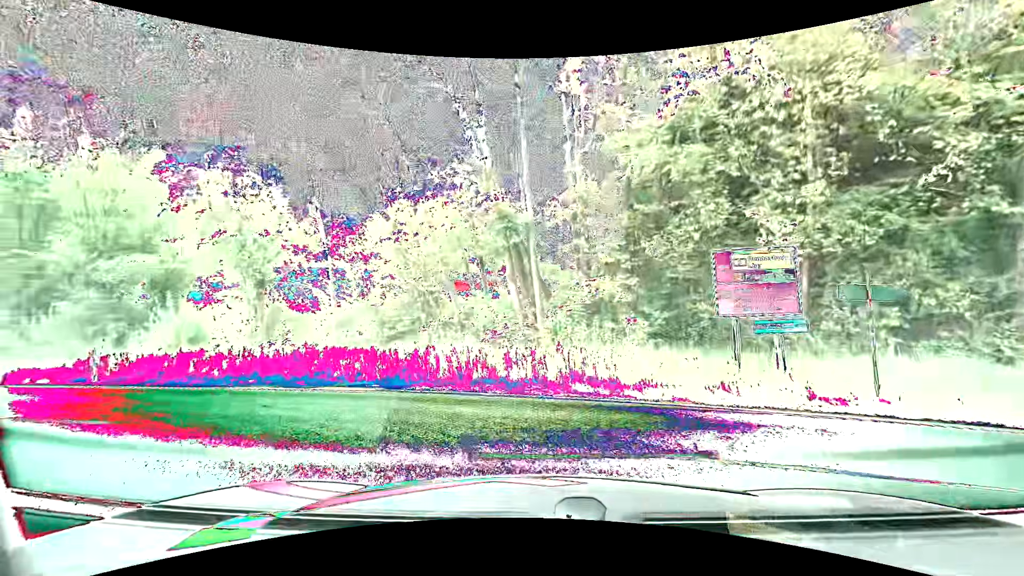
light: Day
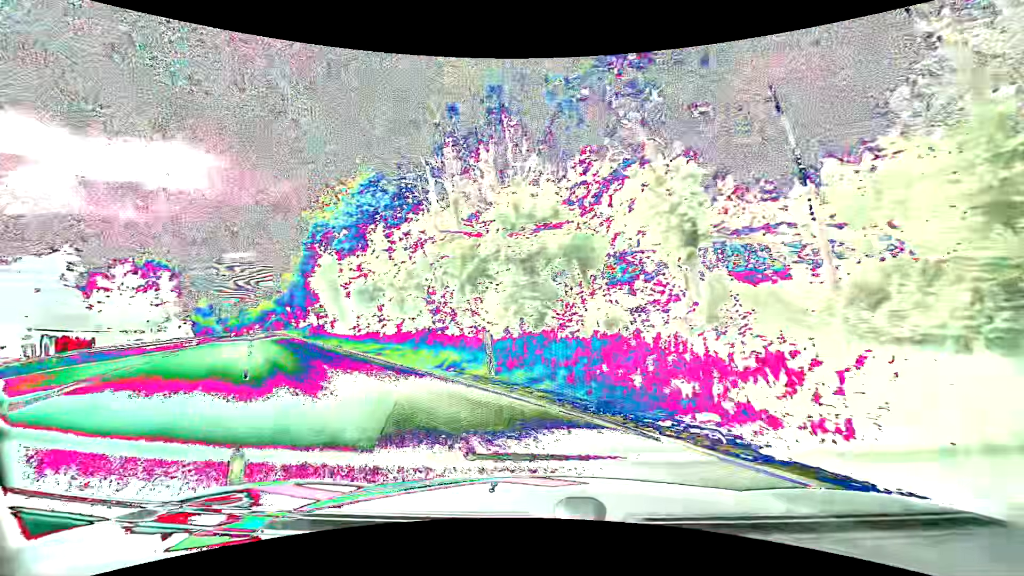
(-3.5, +7.9) m; -47°
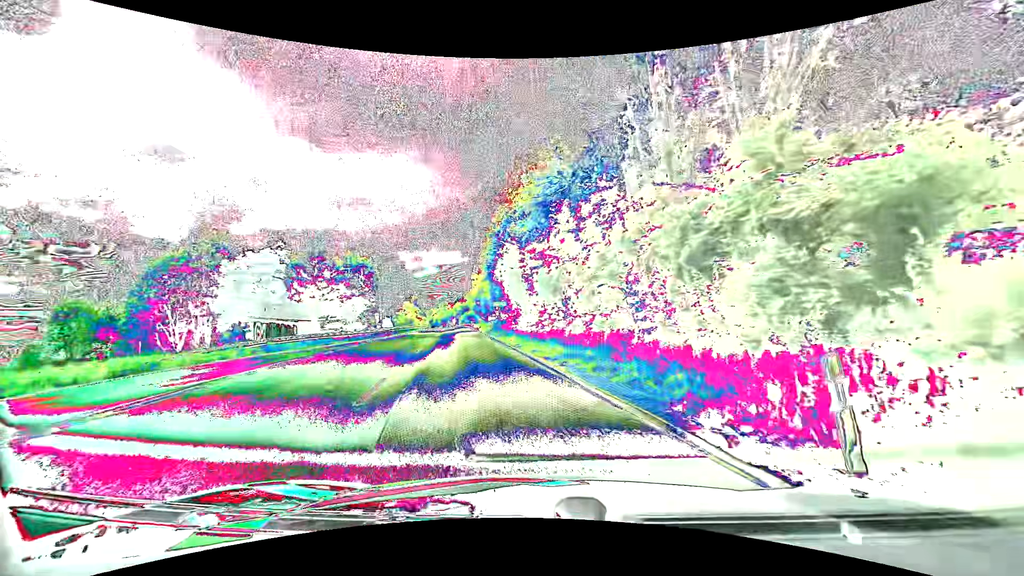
(-1.3, +6.4) m; -22°
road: primary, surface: asphalt
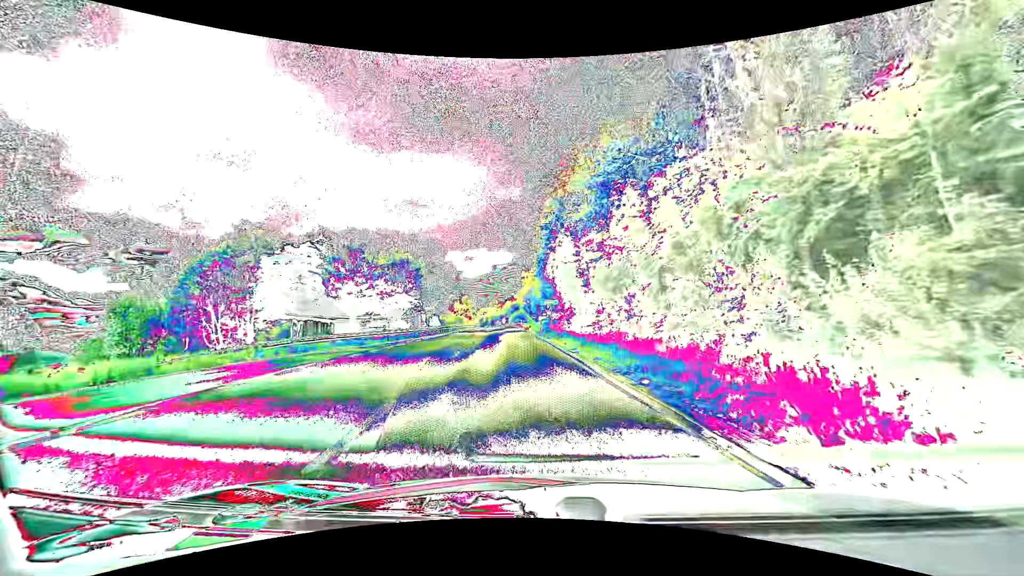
(-0.2, +3.7) m; -6°
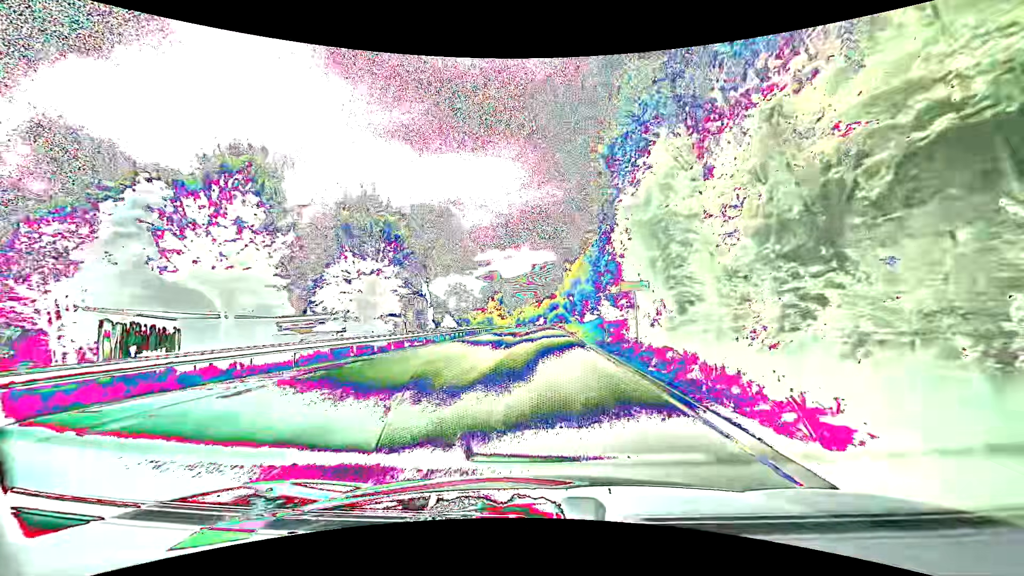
(-1.0, +19.3) m; -5°
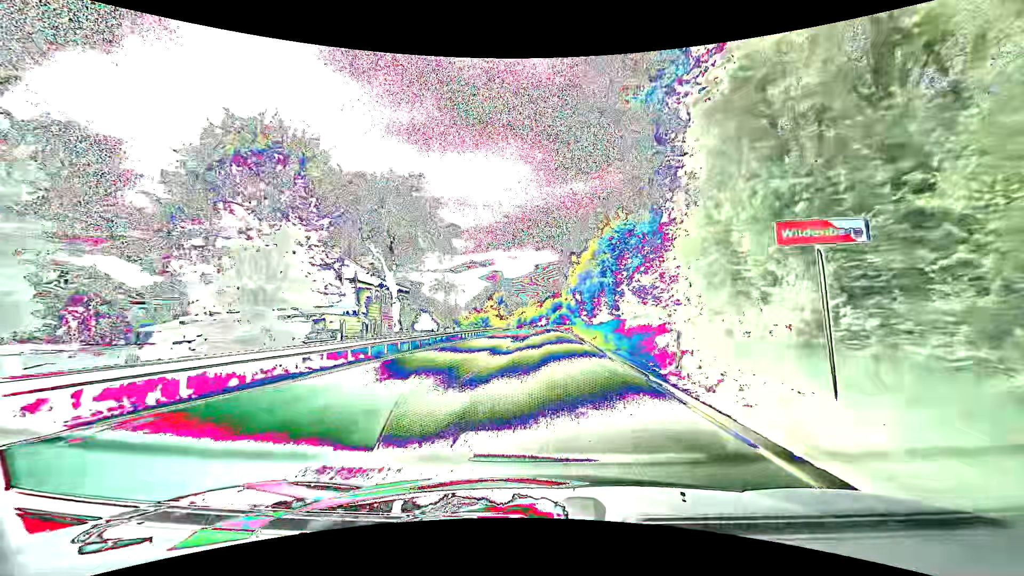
(+0.1, +12.6) m; 0°
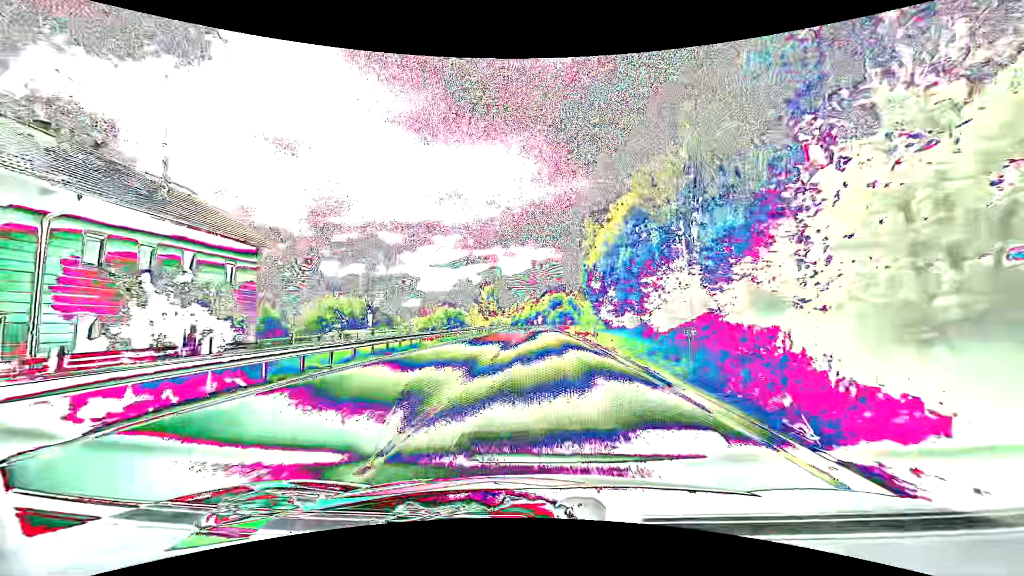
(+0.1, +30.5) m; 0°
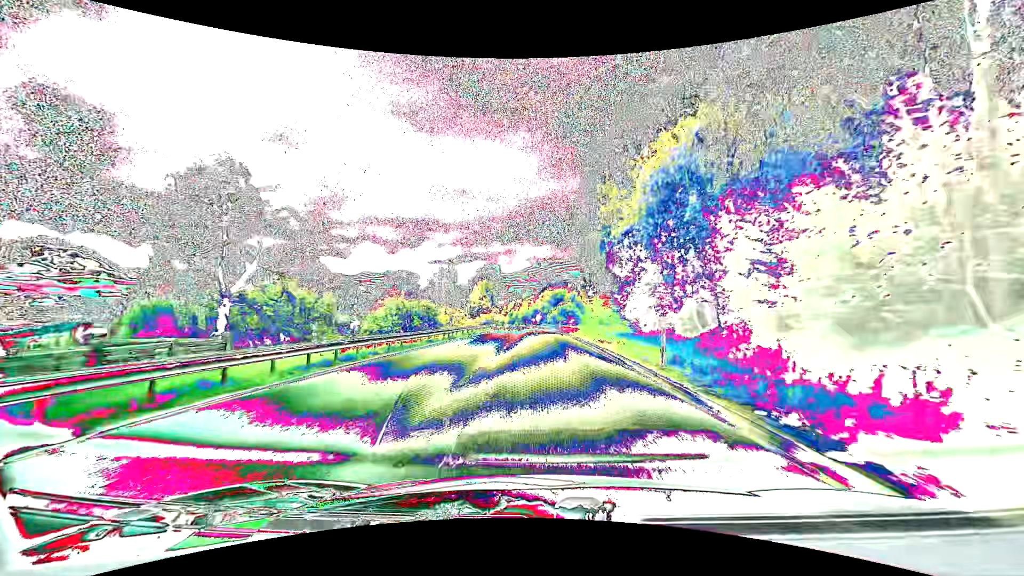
(+0.1, +17.8) m; +1°
(0, +10) (0, +20) (0, +30) (0, +40) (-1, +50) (-1, +60) (-1, +70) (-1, +80) (-2, +90) (-2, +100) m
